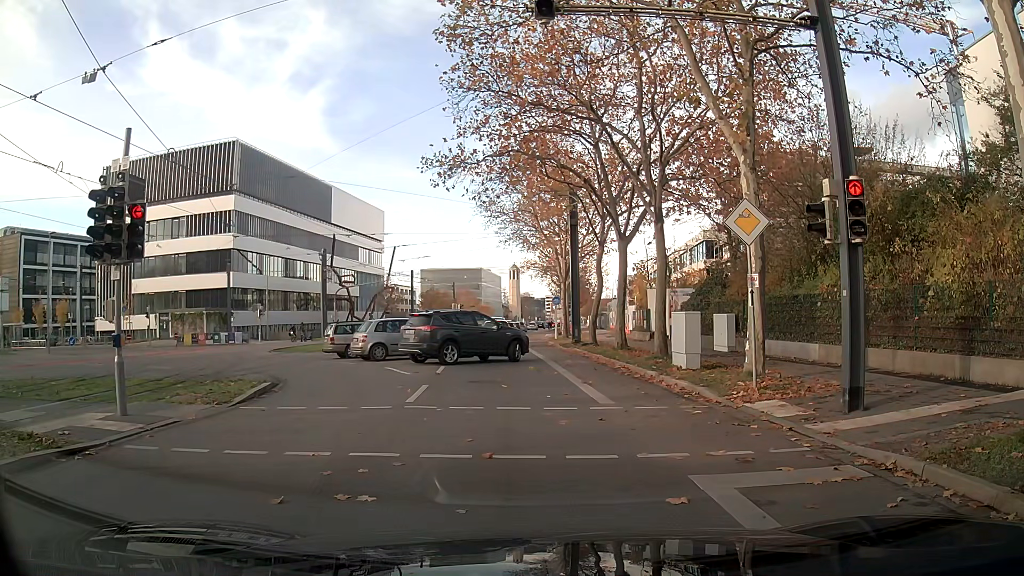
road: secondary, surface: asphalt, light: Day
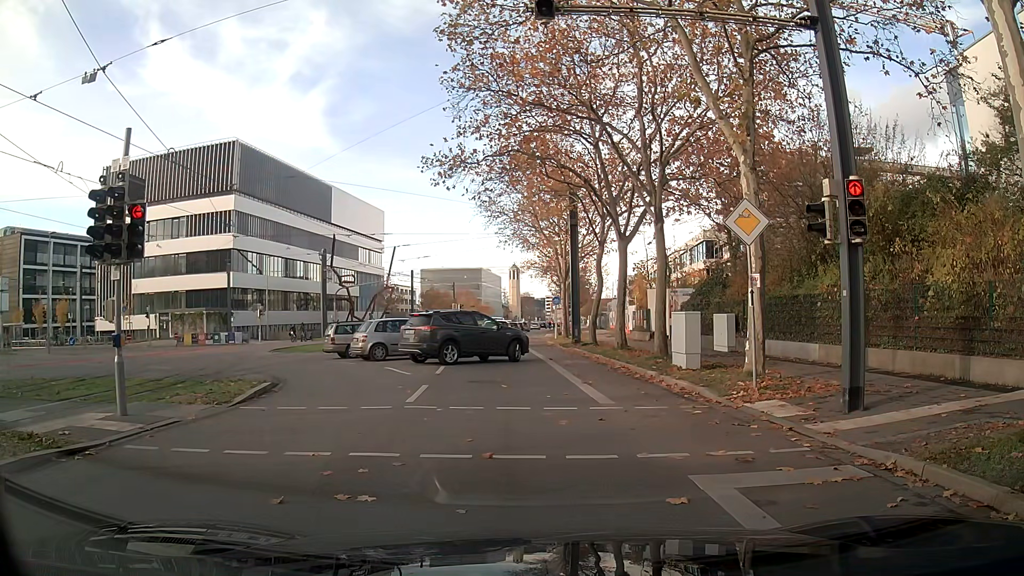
(0.0, 0.0) m; 0°
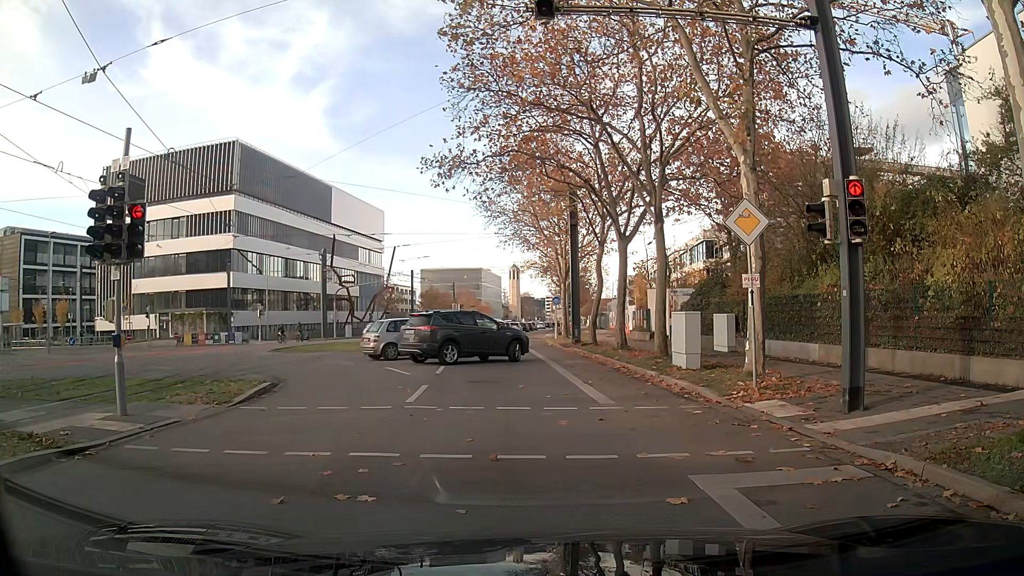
(0.0, 0.0) m; 0°
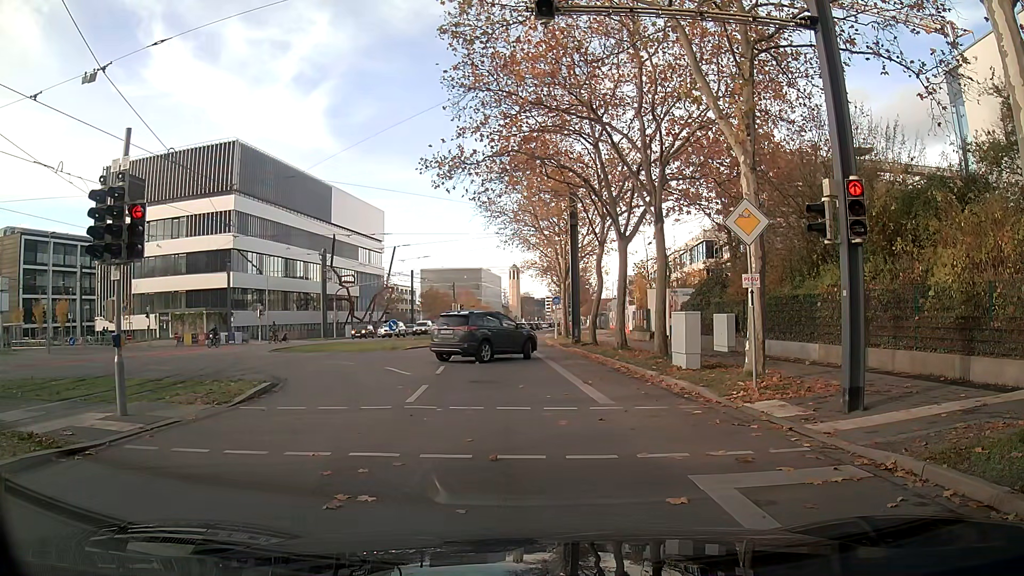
(0.0, 0.0) m; 0°
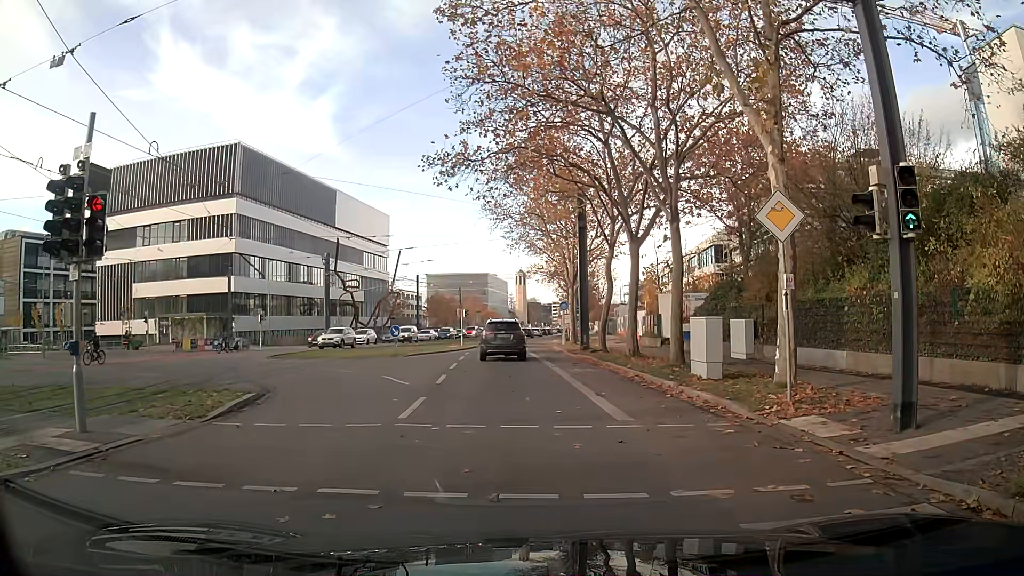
(0.0, +1.4) m; -1°
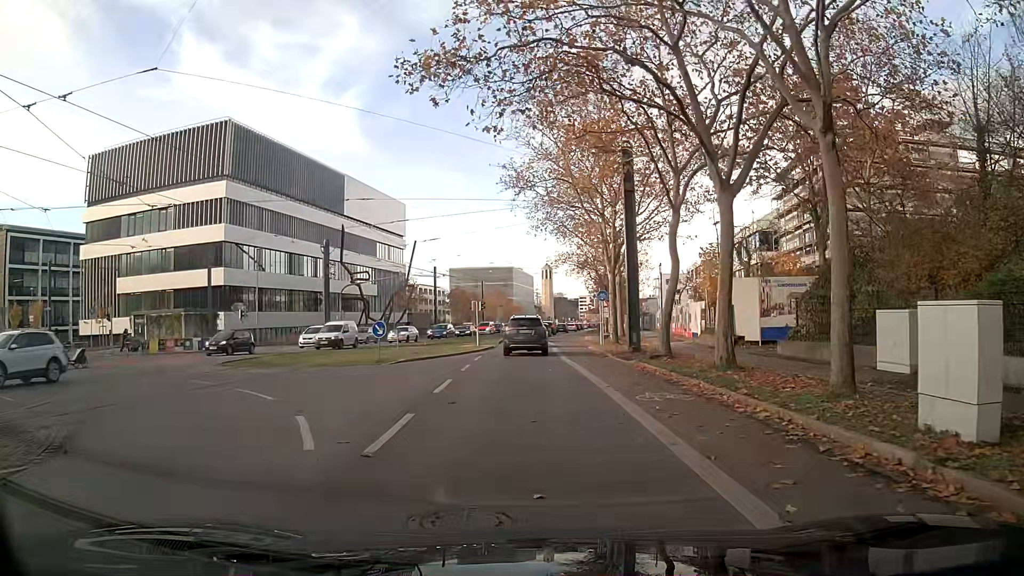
(-0.2, +9.3) m; -2°
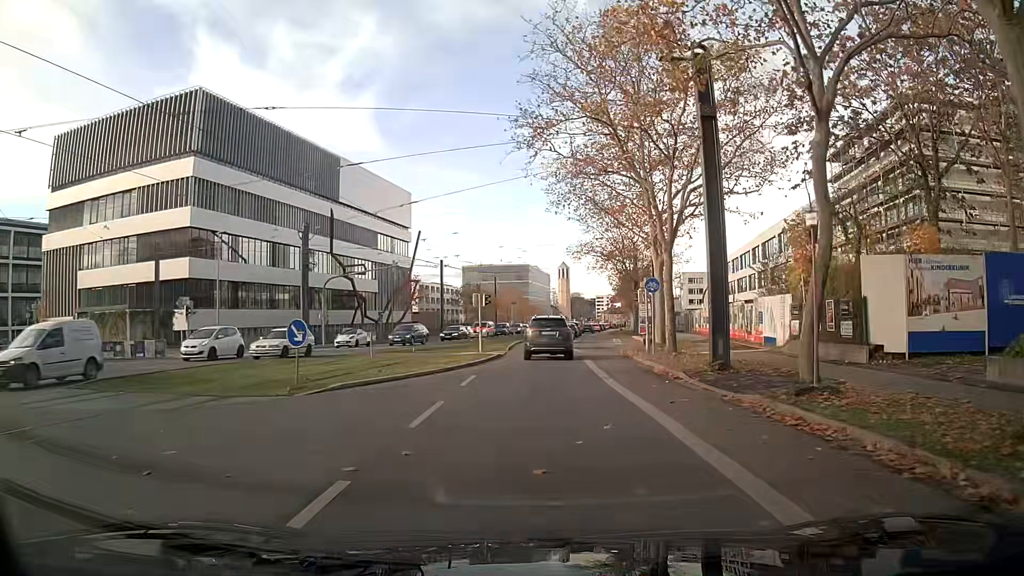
(-0.2, +10.7) m; -2°
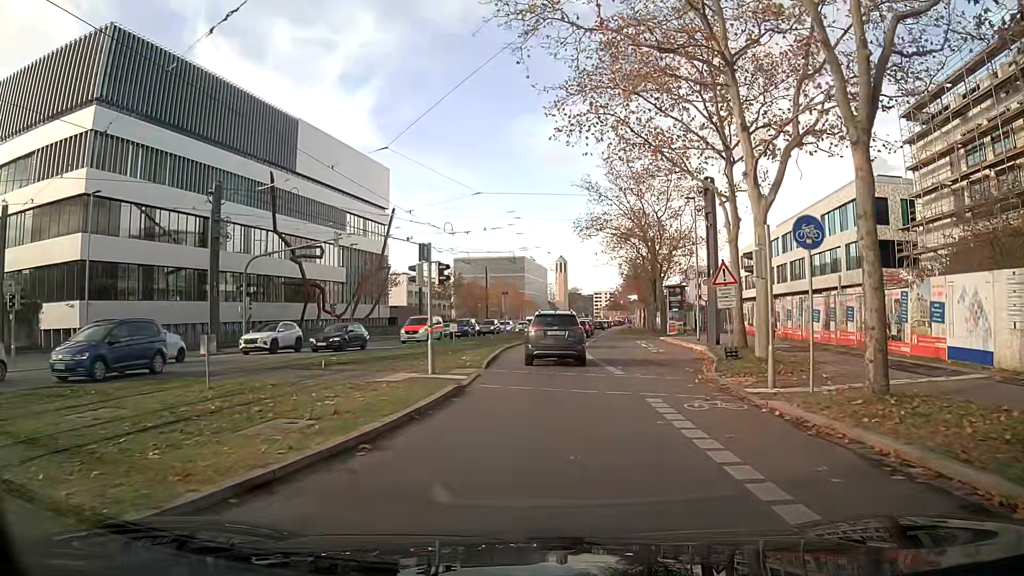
(+0.1, +15.3) m; +1°
